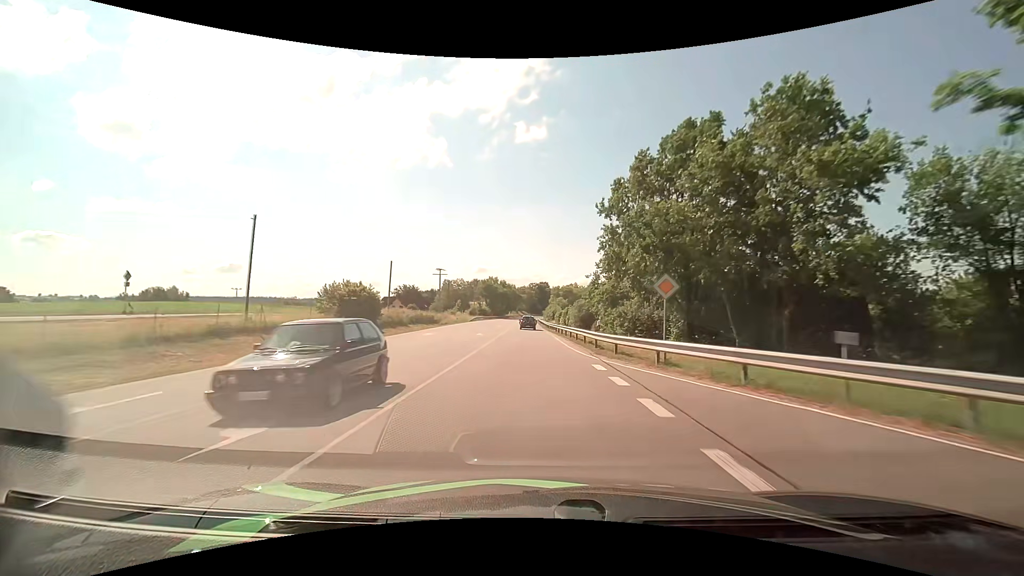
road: primary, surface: asphalt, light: Day
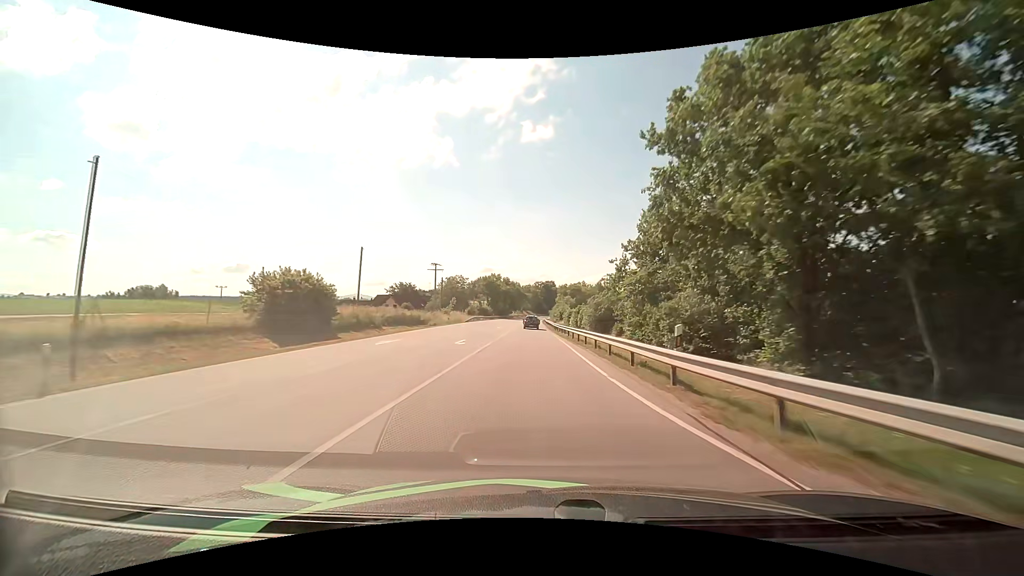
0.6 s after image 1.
(-0.1, +11.8) m; 0°
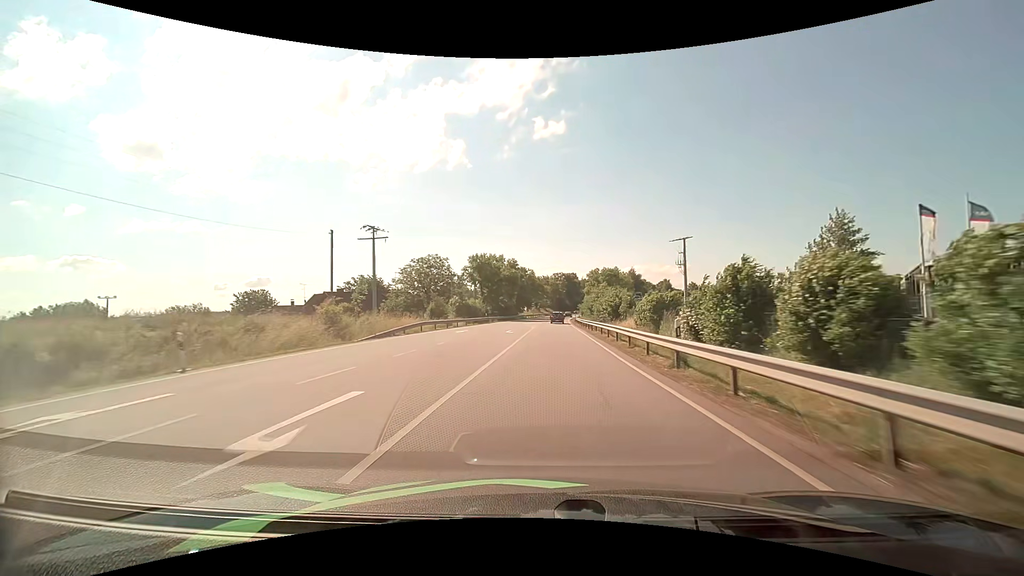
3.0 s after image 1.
(-1.1, +49.5) m; -2°
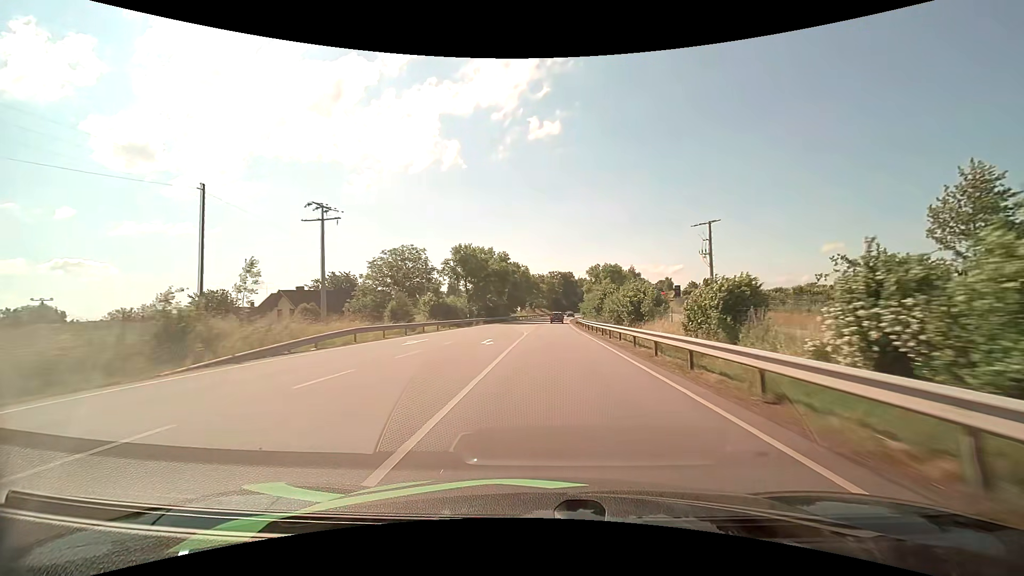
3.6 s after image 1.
(0.0, +12.6) m; 0°
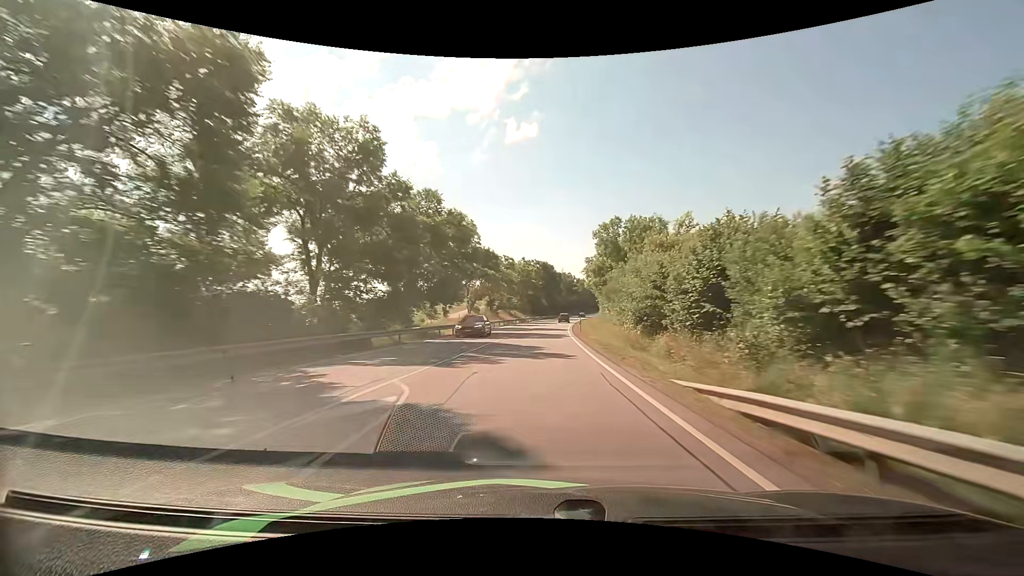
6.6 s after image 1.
(+2.1, +62.0) m; +3°
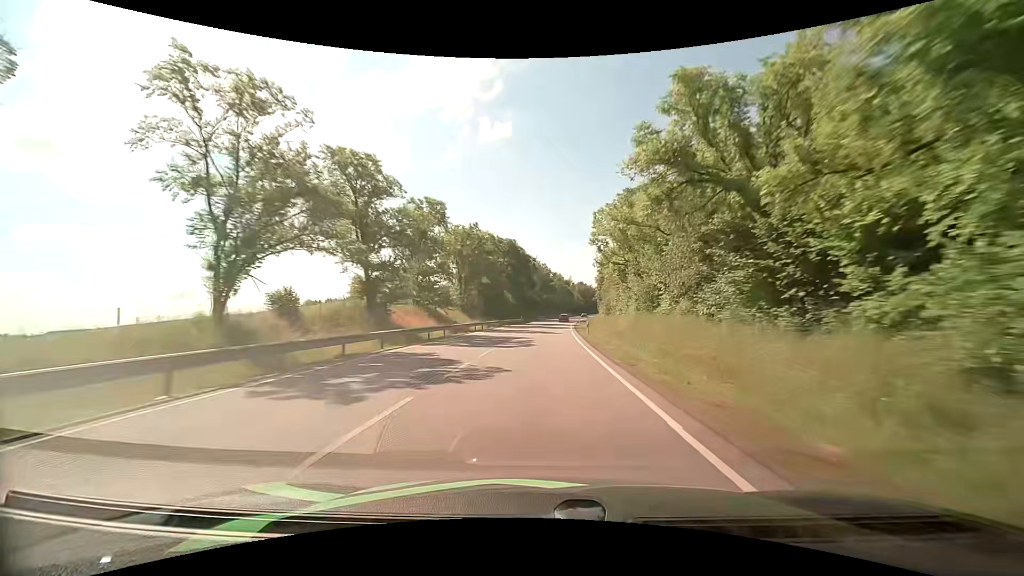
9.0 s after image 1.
(+1.4, +52.6) m; +3°
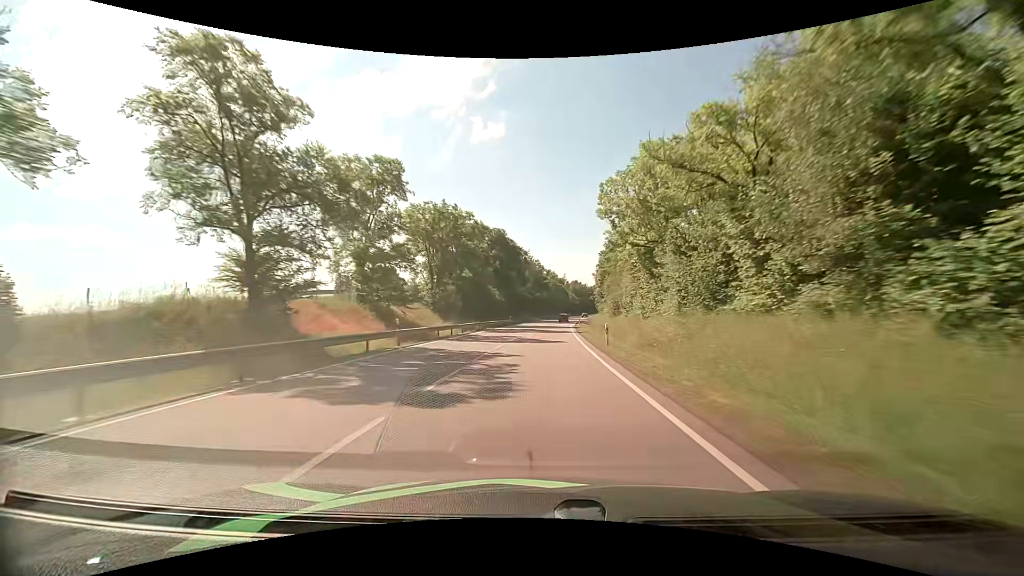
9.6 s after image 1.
(+0.1, +13.8) m; +1°
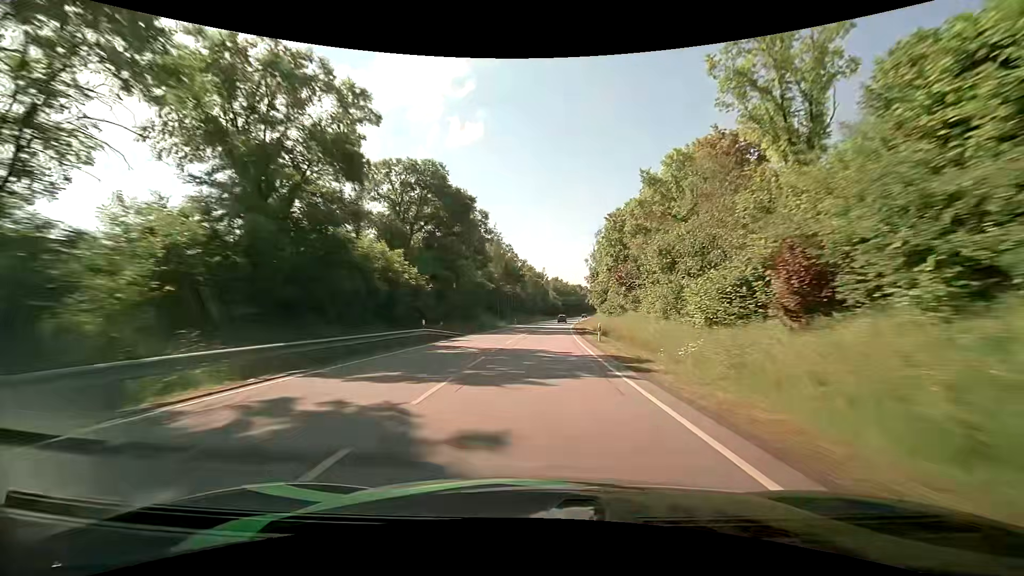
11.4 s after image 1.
(+0.9, +43.5) m; +2°
